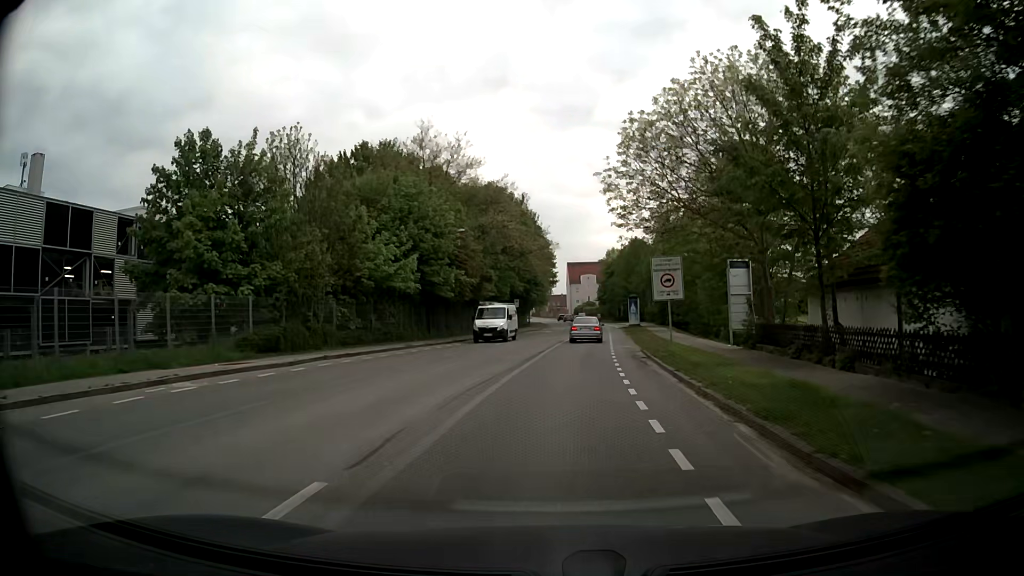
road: secondary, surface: asphalt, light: Day
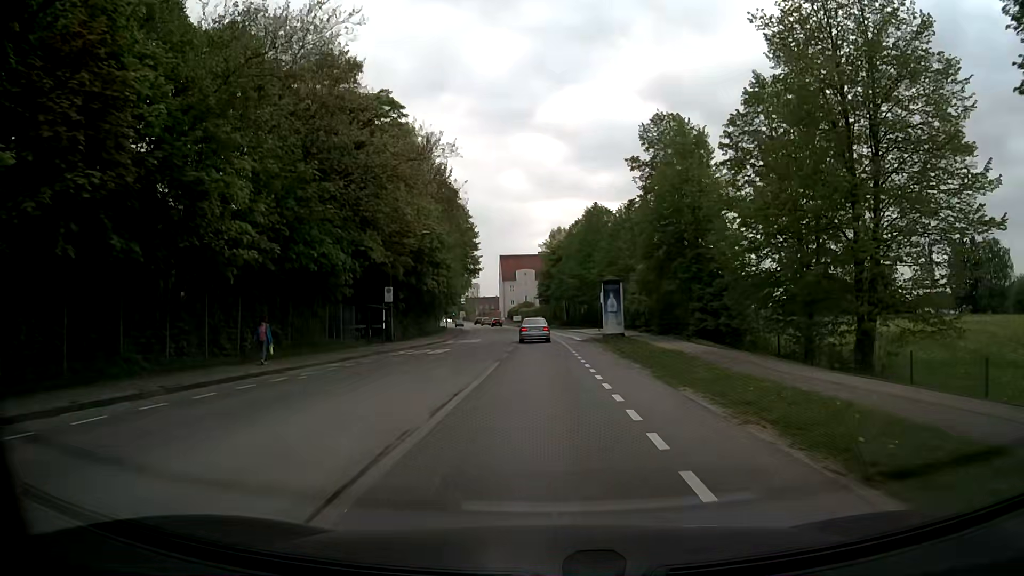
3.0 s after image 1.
(+2.4, +37.1) m; +6°
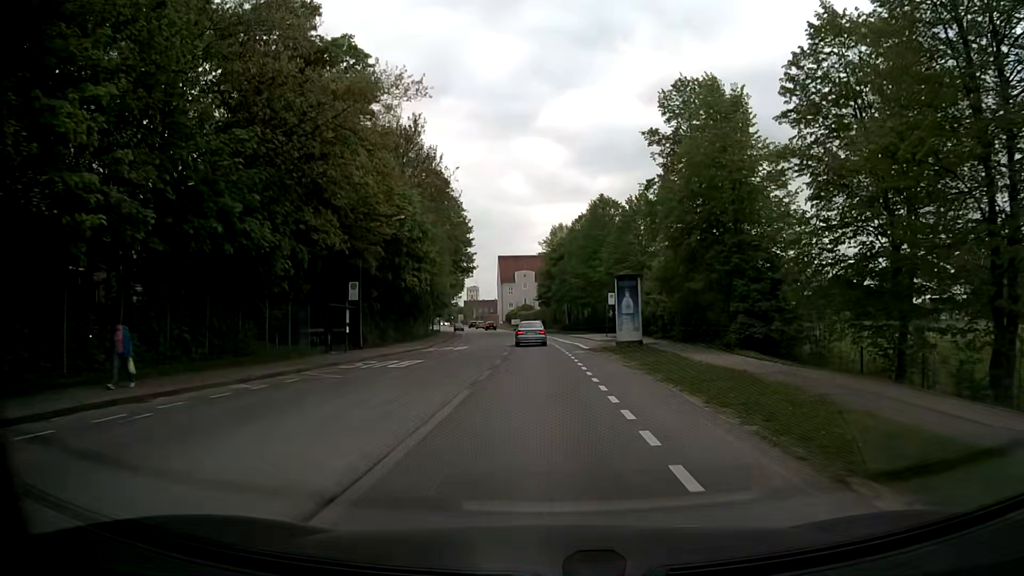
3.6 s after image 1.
(0.0, +7.7) m; 0°
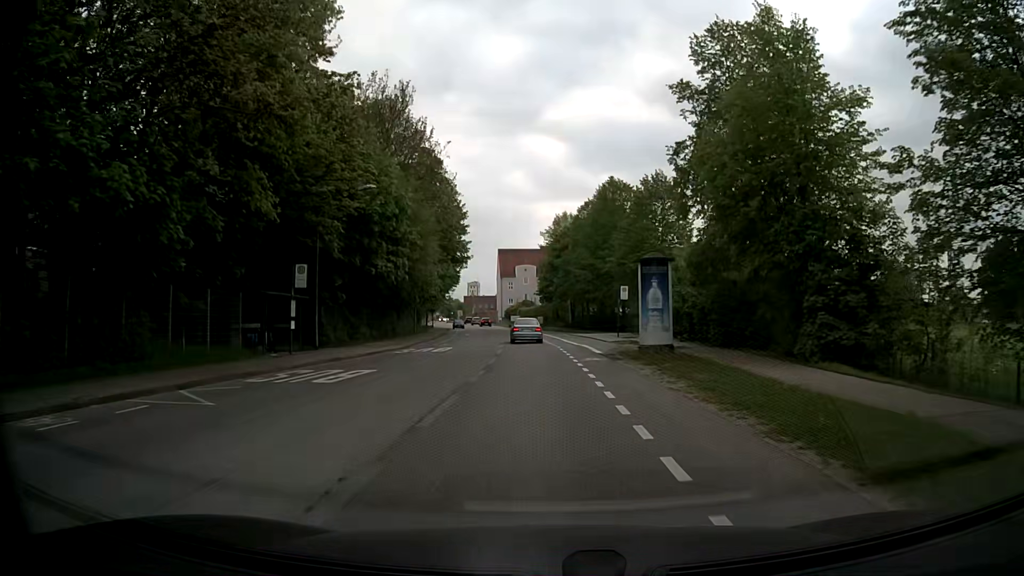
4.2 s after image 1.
(0.0, +7.7) m; 0°
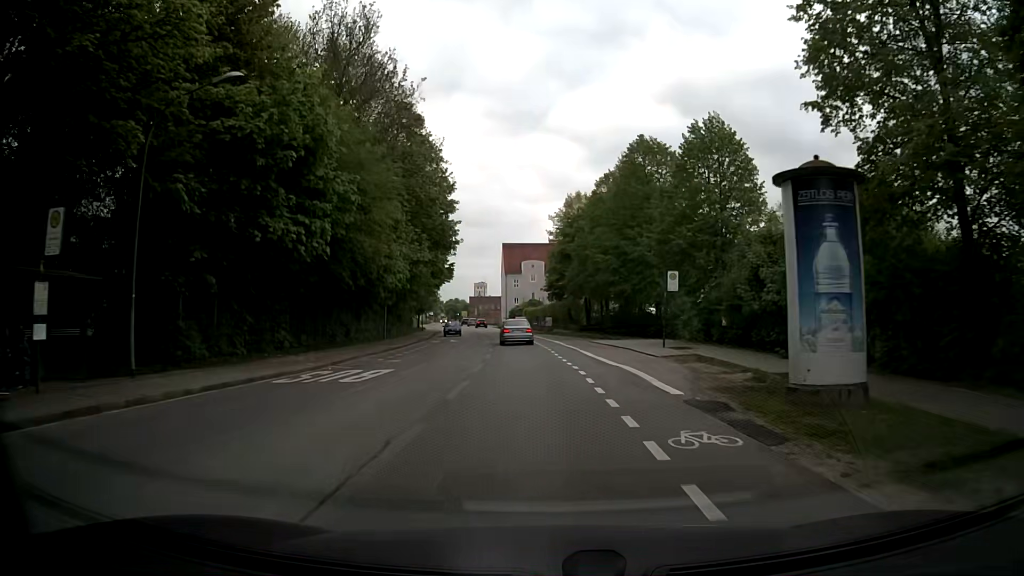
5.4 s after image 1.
(0.0, +15.1) m; -1°
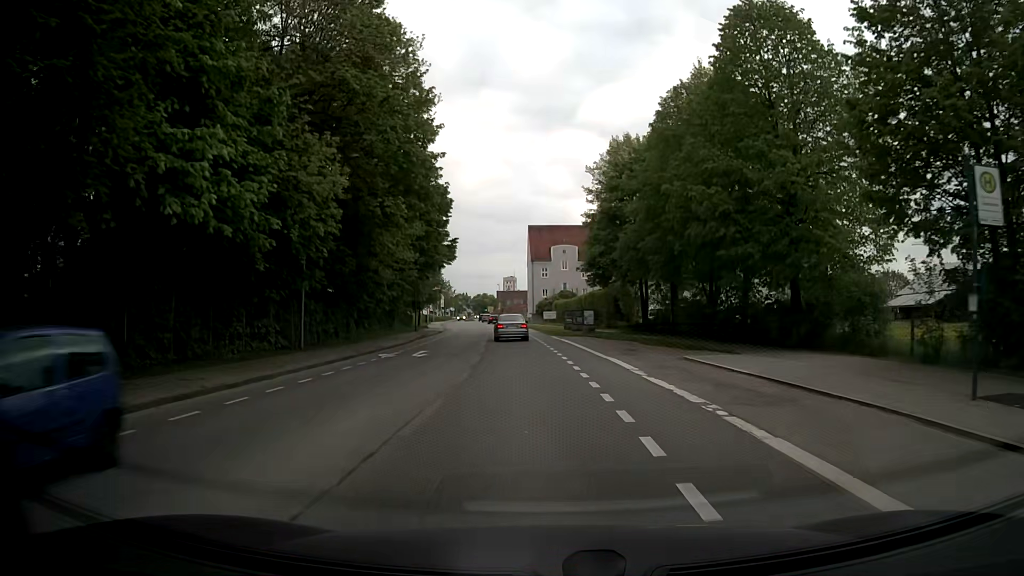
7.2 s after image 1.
(-0.3, +22.0) m; -2°
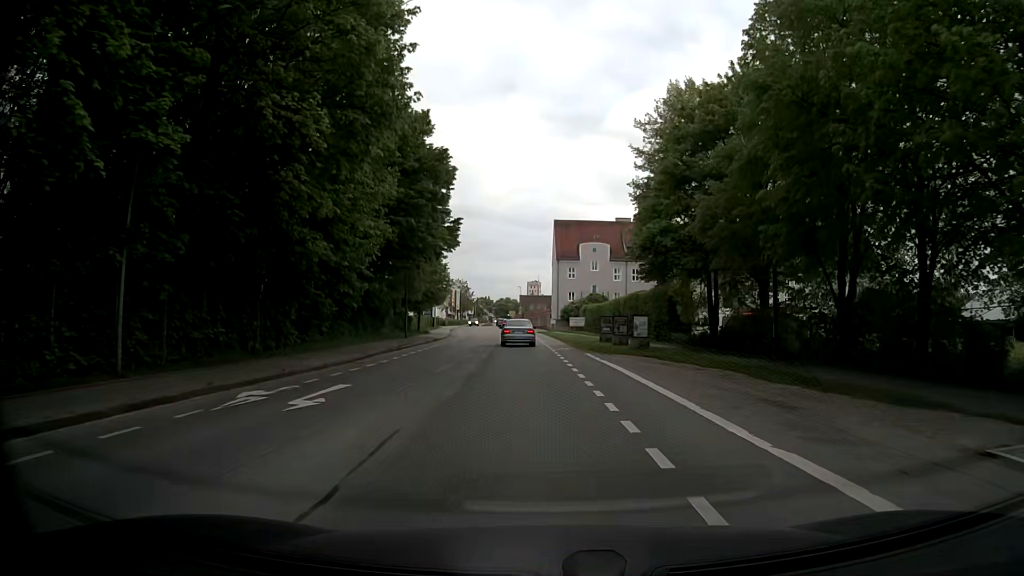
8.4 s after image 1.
(-0.5, +14.3) m; -3°
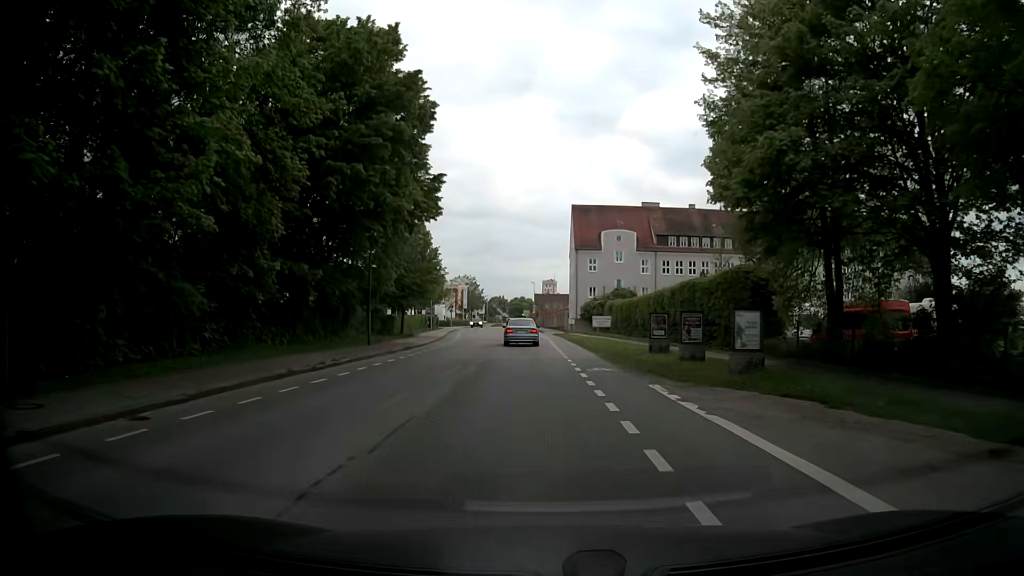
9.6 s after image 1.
(-0.2, +14.2) m; -2°
(0, +10) (0, +20) (0, +30) (-1, +40) (-1, +50) (-2, +60) (-2, +70) (-3, +80) (-3, +90) (-4, +100) m
